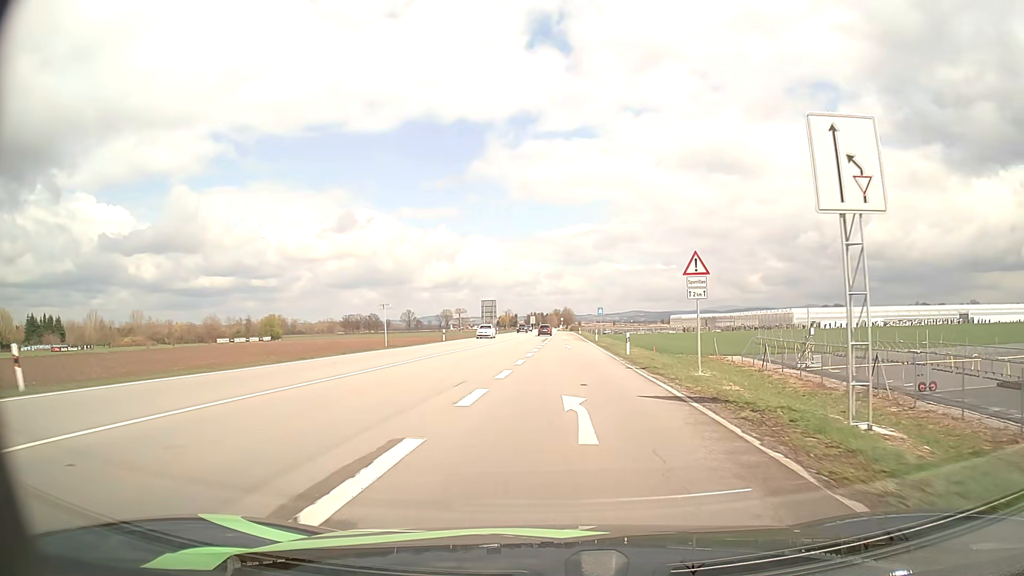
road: primary_link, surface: asphalt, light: Day
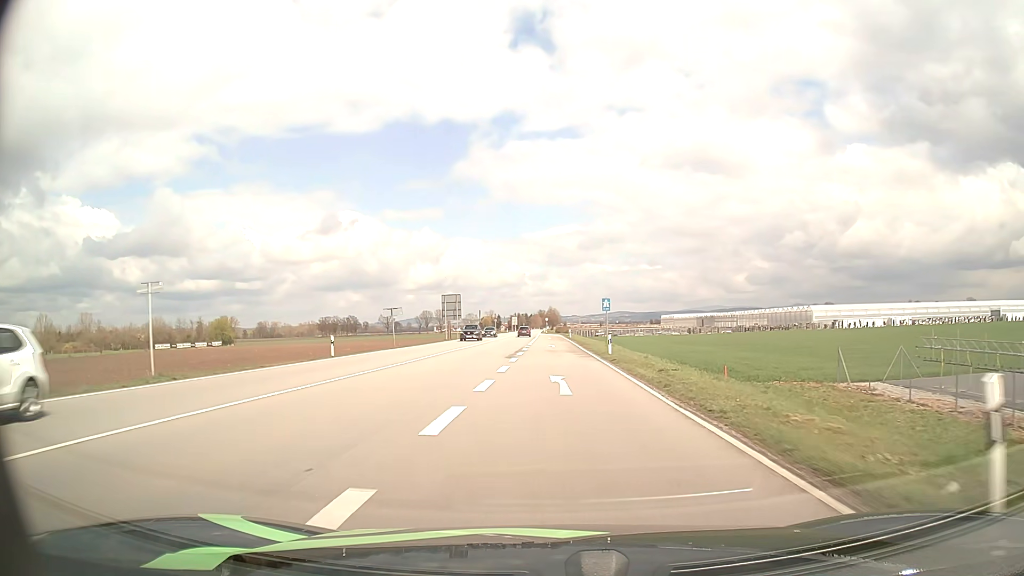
(+0.6, +27.3) m; +1°
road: primary
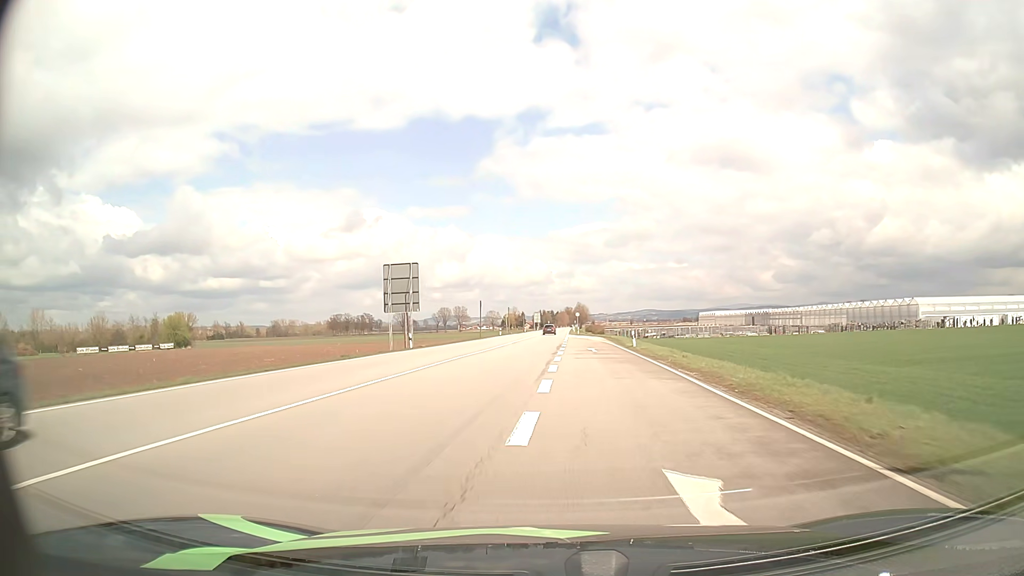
(-0.7, +43.8) m; -2°
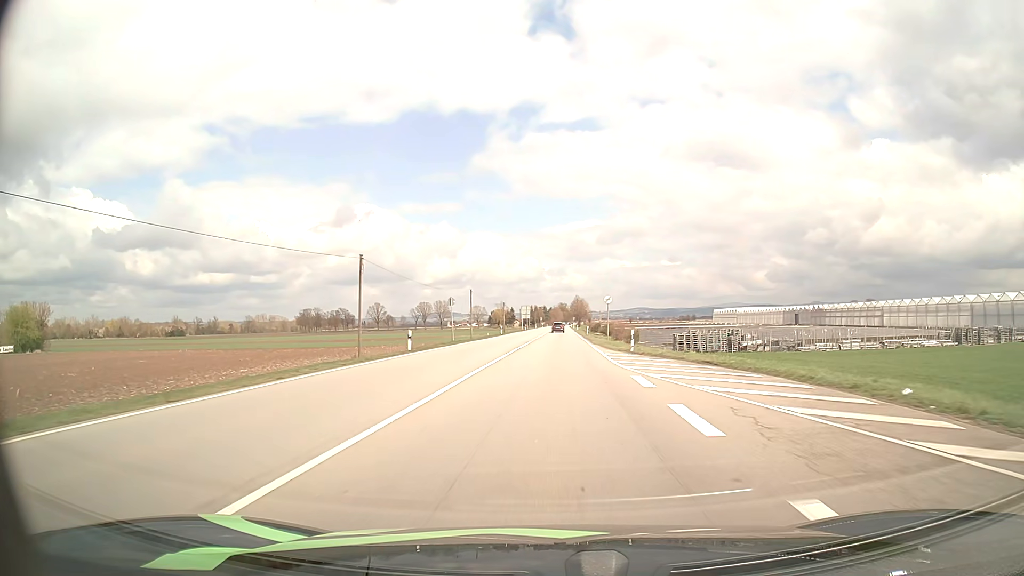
(-0.2, +60.2) m; +1°
(0, +10) (0, +20) (0, +30) (+1, +40) (+1, +50) (+1, +60) (+1, +70) (+2, +80) (+2, +90) (+2, +100) m
